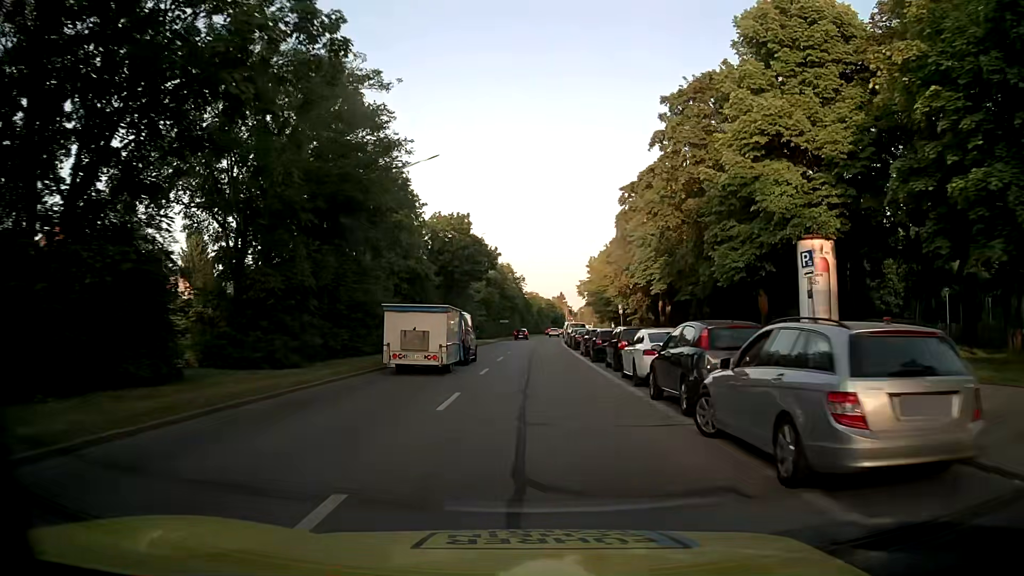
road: secondary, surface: asphalt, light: Day
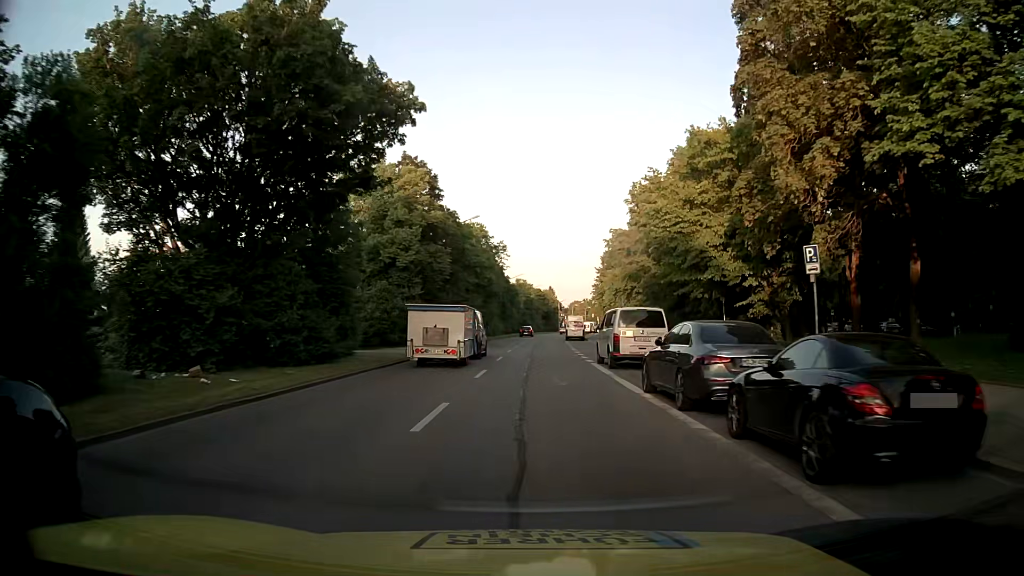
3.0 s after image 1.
(+0.3, +38.7) m; +1°
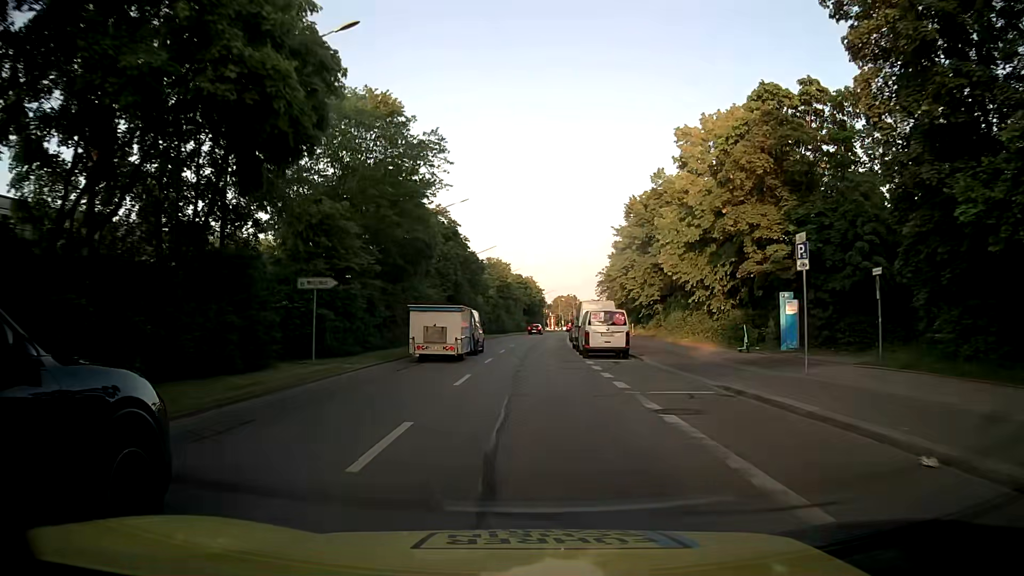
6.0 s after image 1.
(+0.4, +38.6) m; +2°
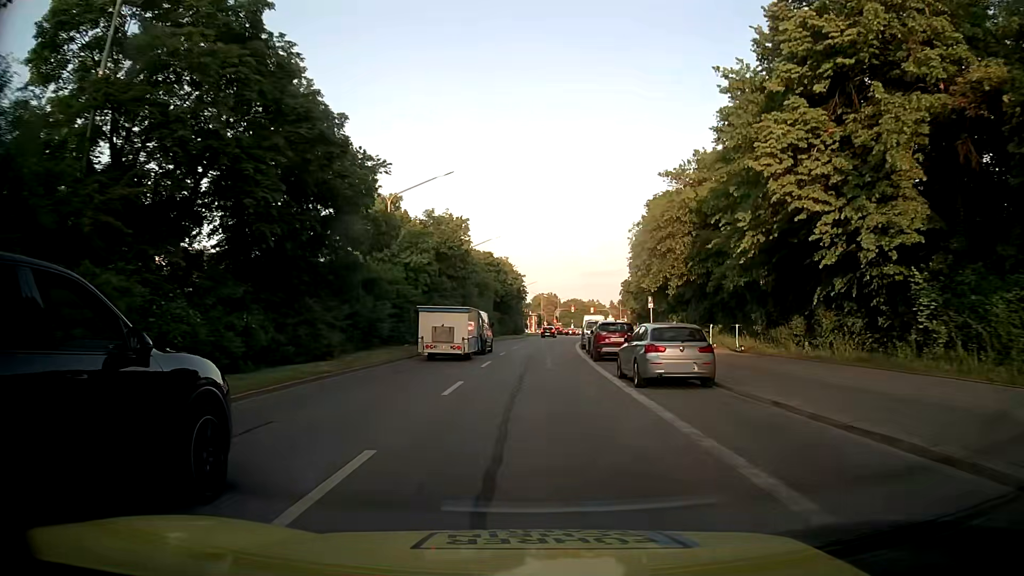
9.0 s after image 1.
(+0.3, +38.0) m; +2°
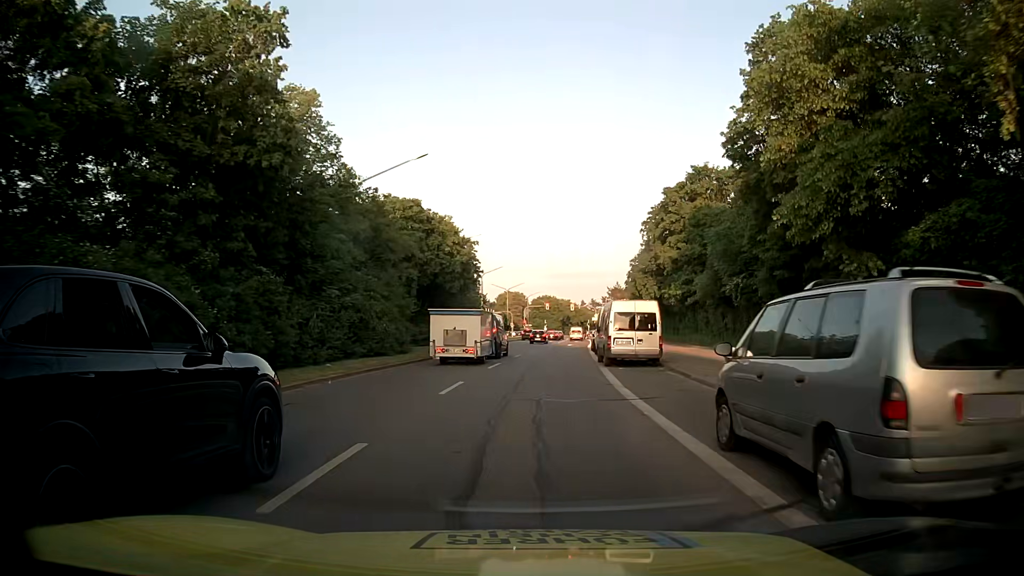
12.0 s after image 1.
(+0.8, +35.2) m; +3°
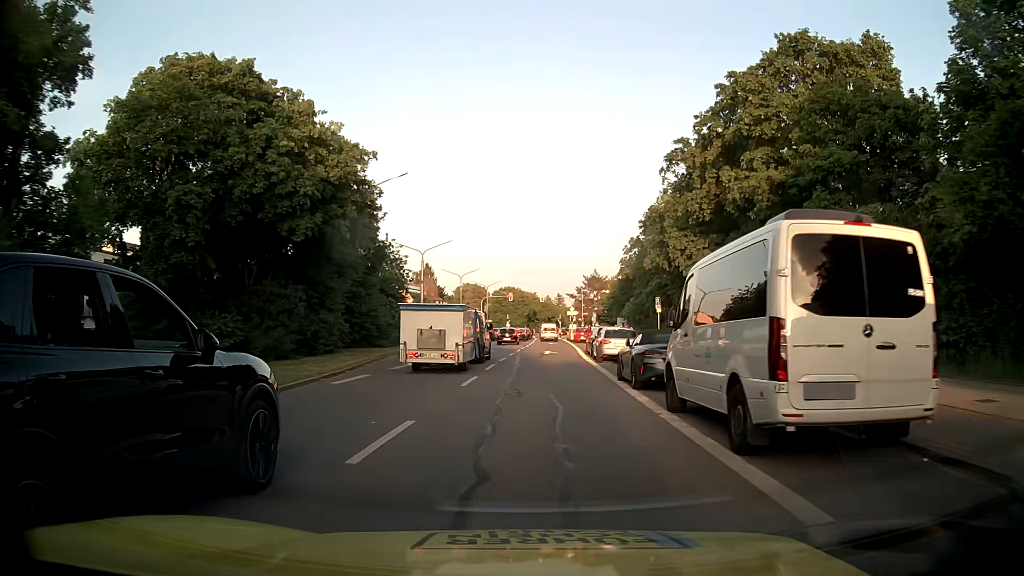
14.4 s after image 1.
(+0.4, +25.1) m; +2°
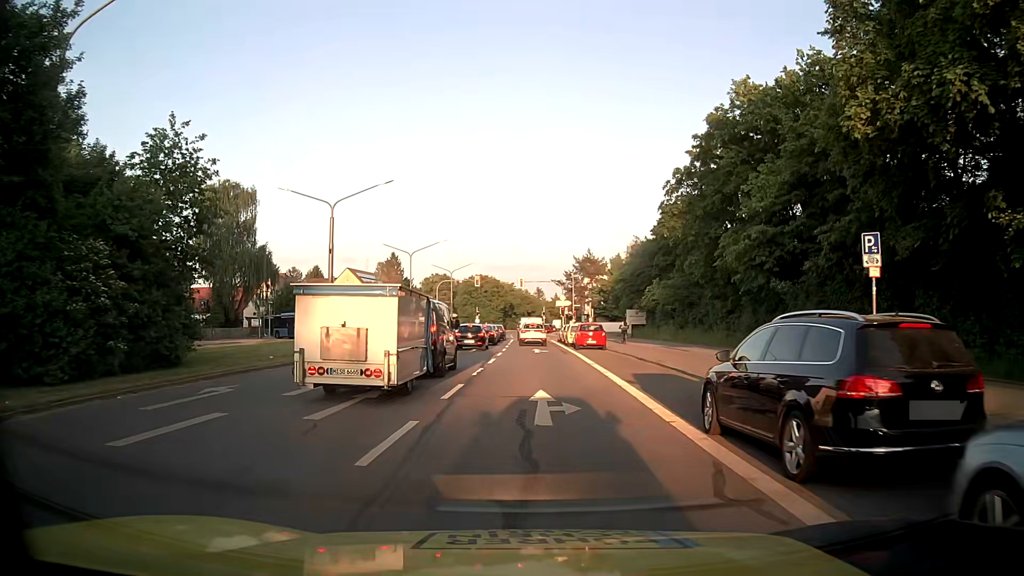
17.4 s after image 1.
(+0.7, +26.8) m; +2°
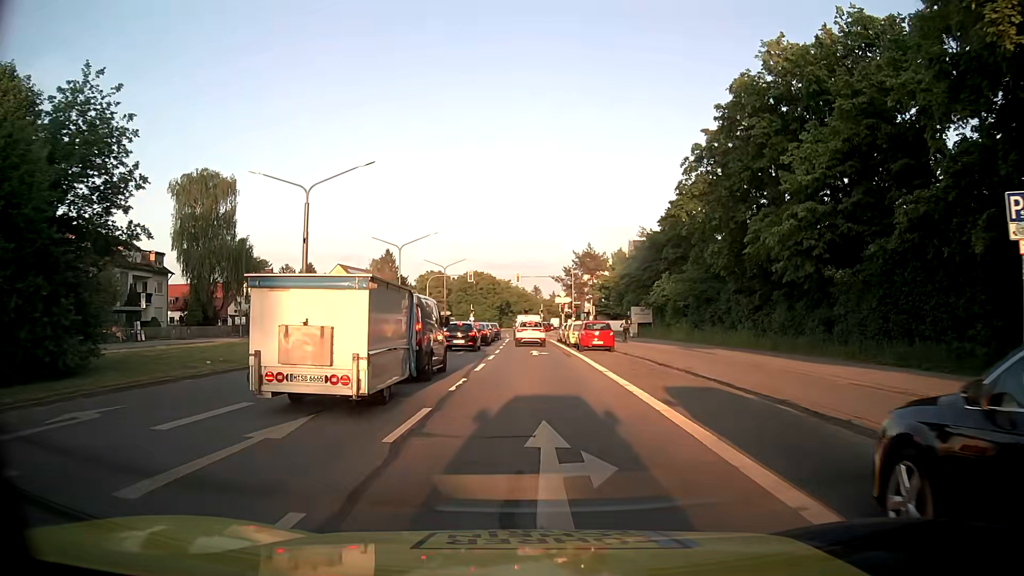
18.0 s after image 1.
(0.0, +4.8) m; +1°
